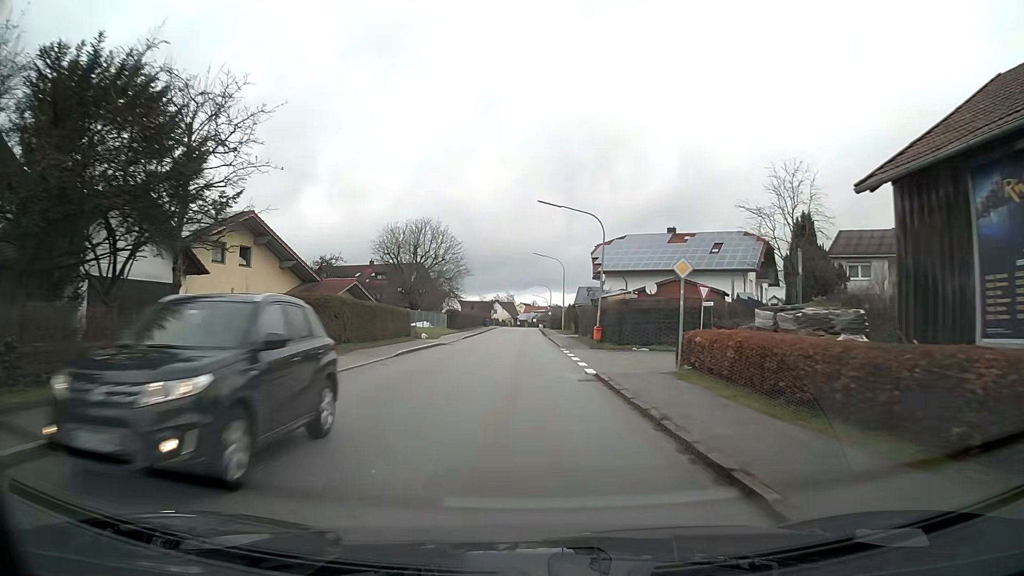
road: tertiary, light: Day
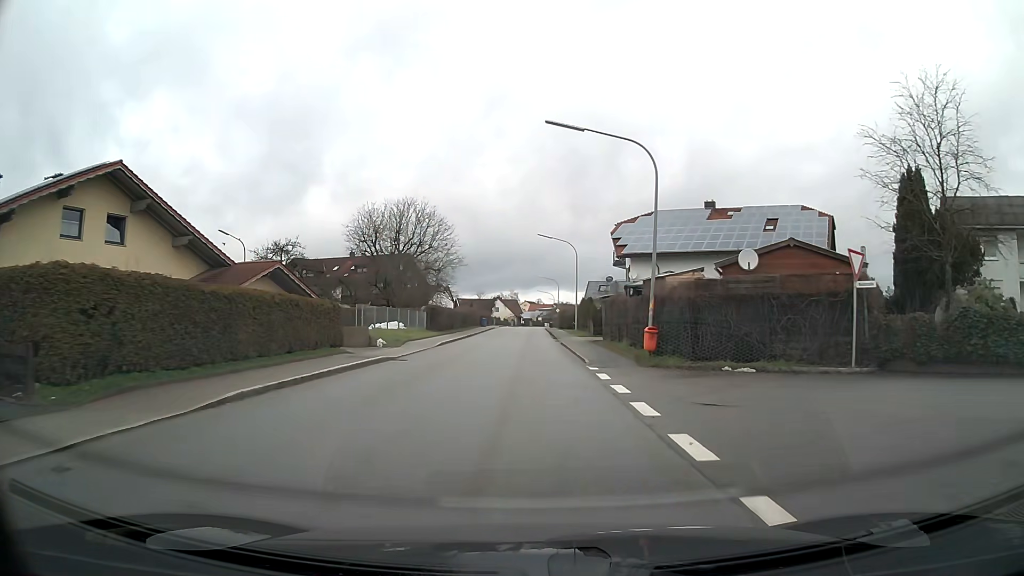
(-0.1, +14.8) m; -1°
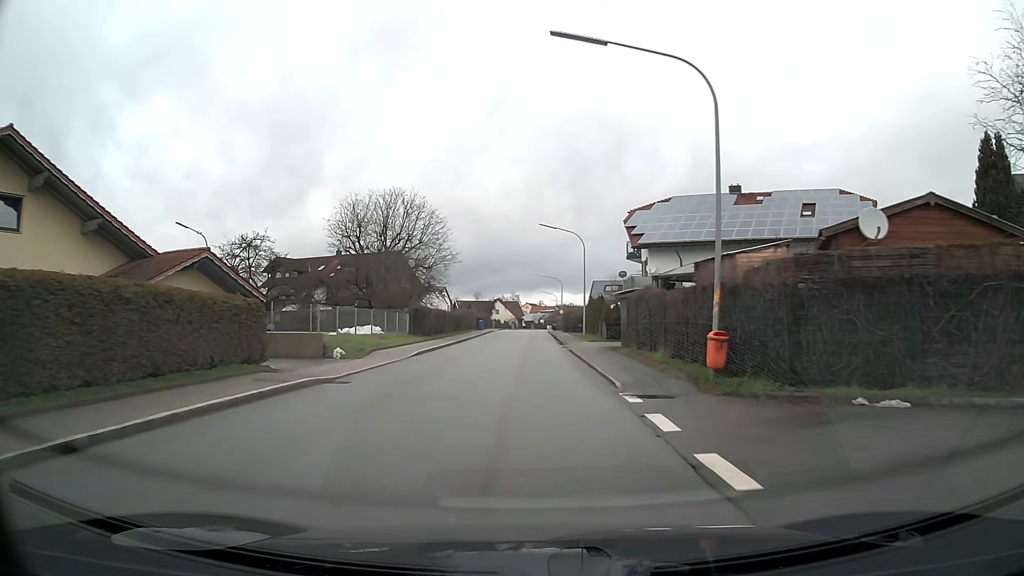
(0.0, +7.4) m; 0°
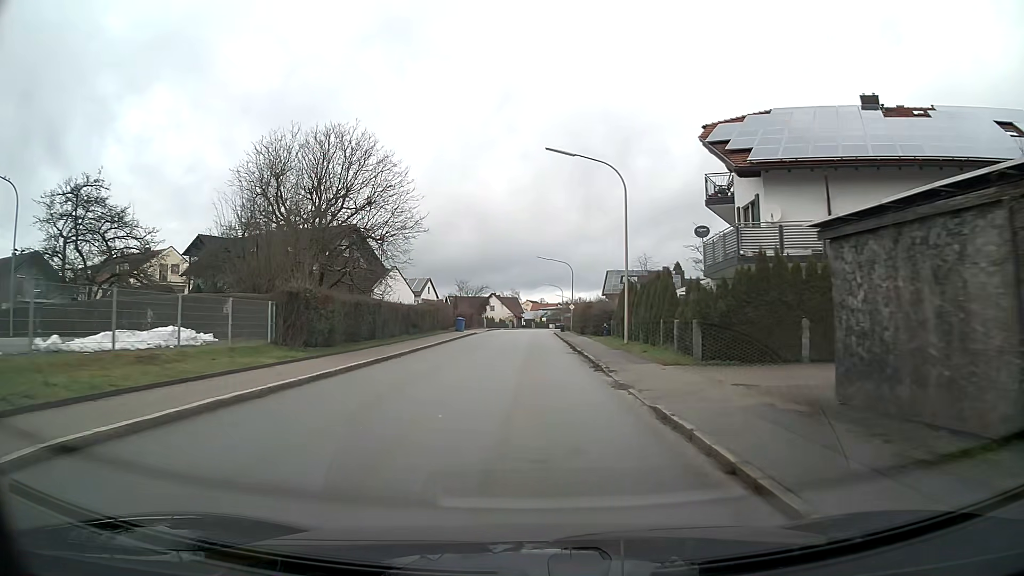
(0.0, +22.3) m; 0°
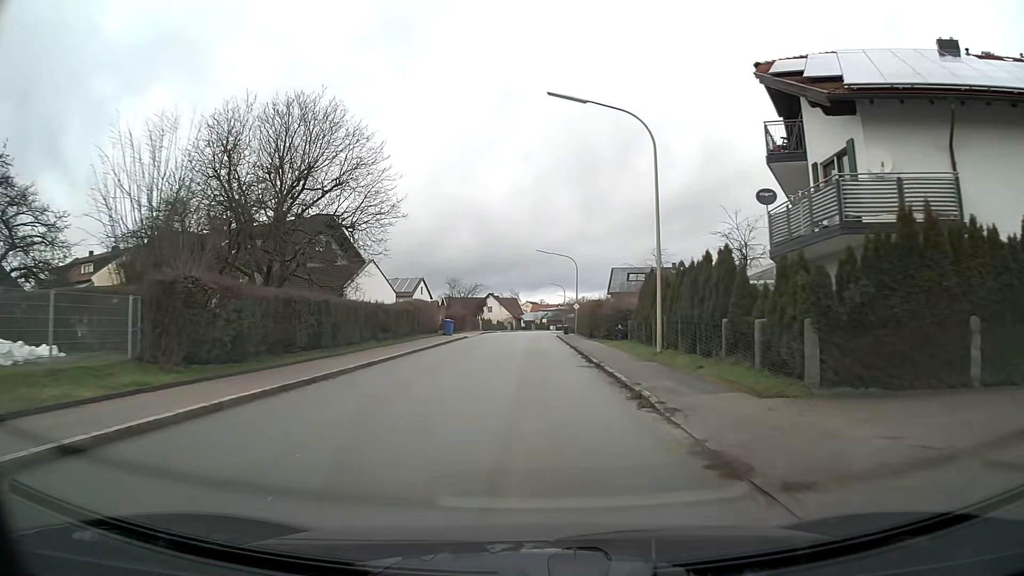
(0.0, +7.5) m; 0°
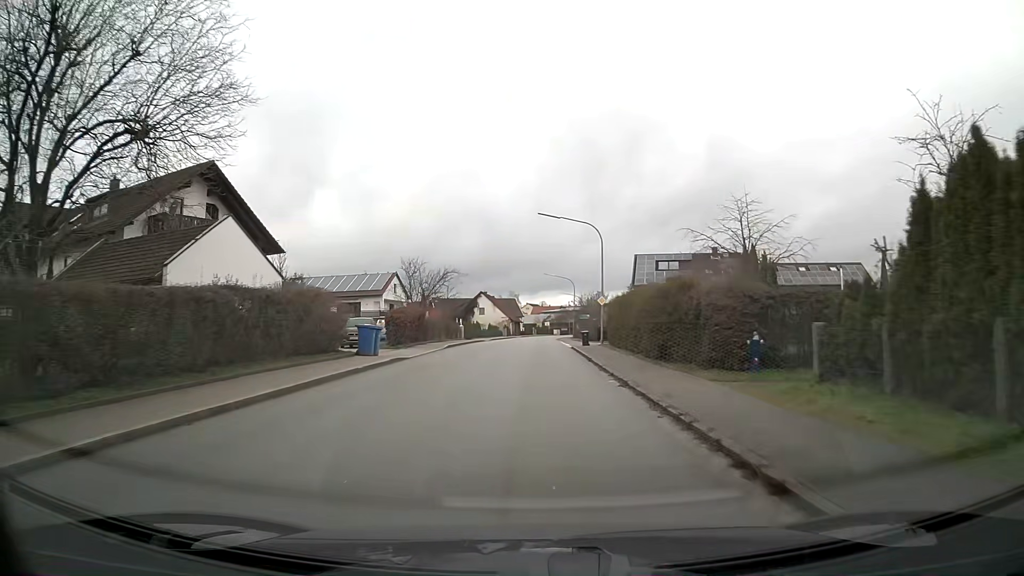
(0.0, +22.4) m; 0°
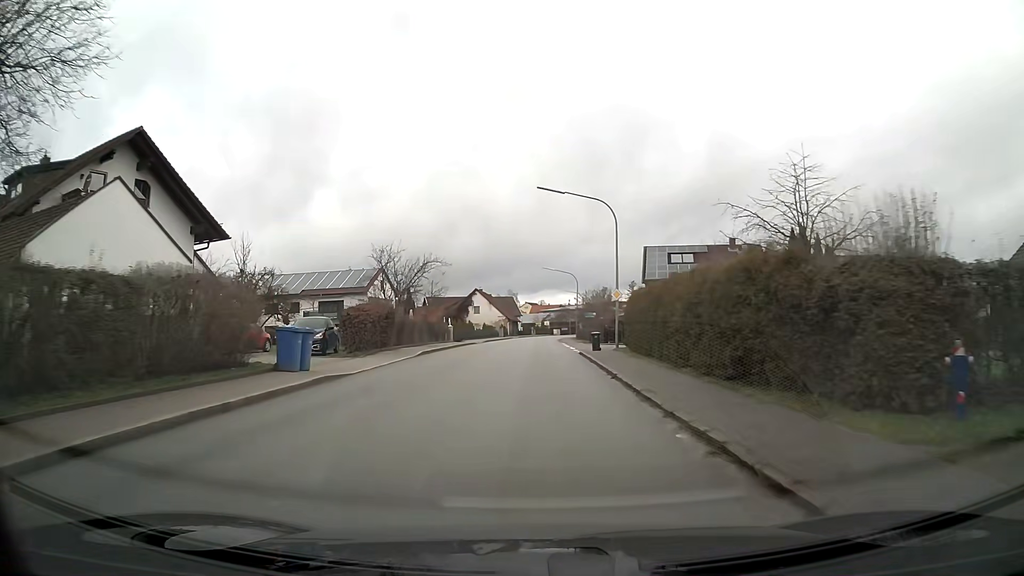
(0.0, +7.5) m; 0°
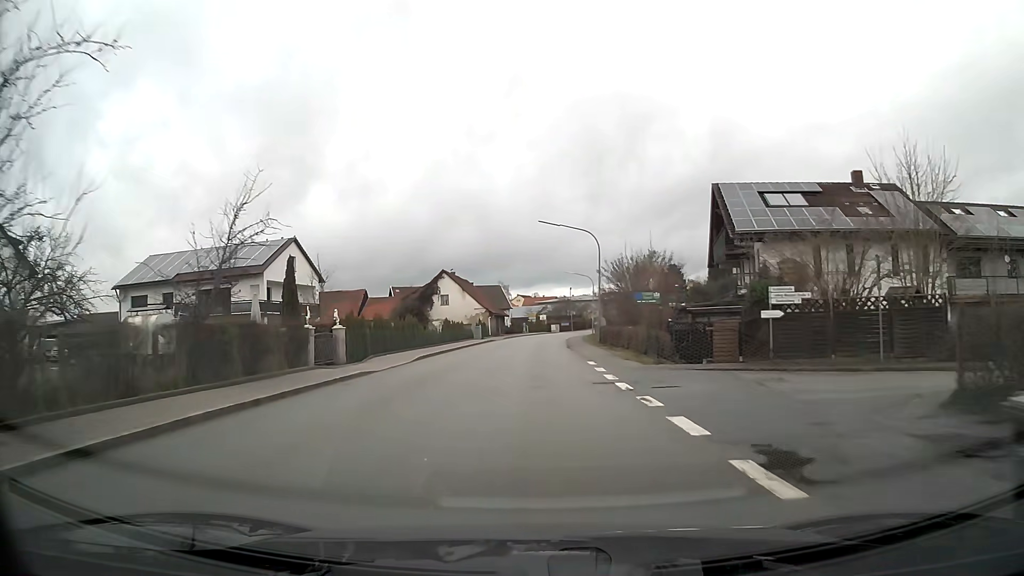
(+0.1, +29.9) m; 0°
